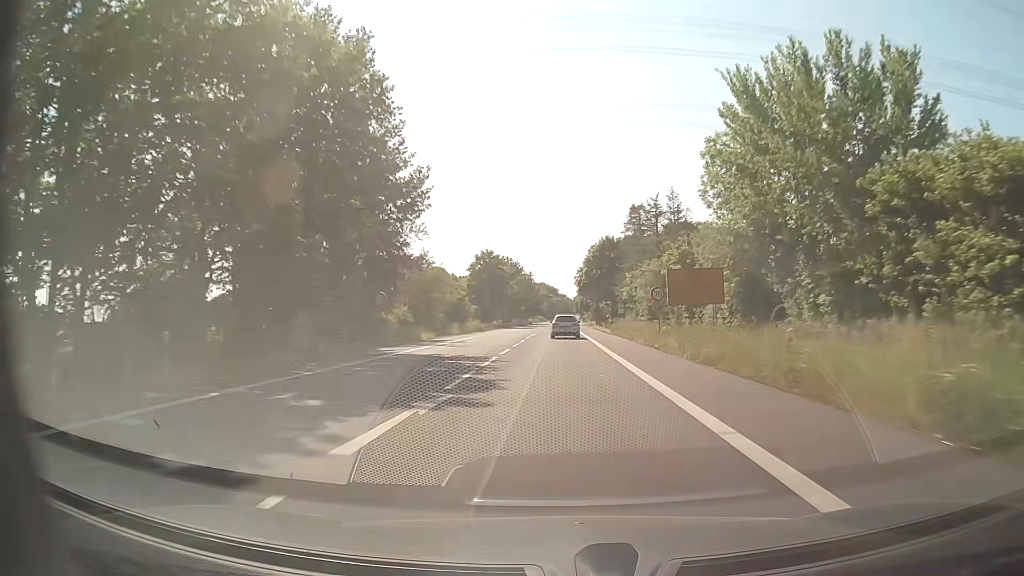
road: secondary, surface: asphalt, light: Day
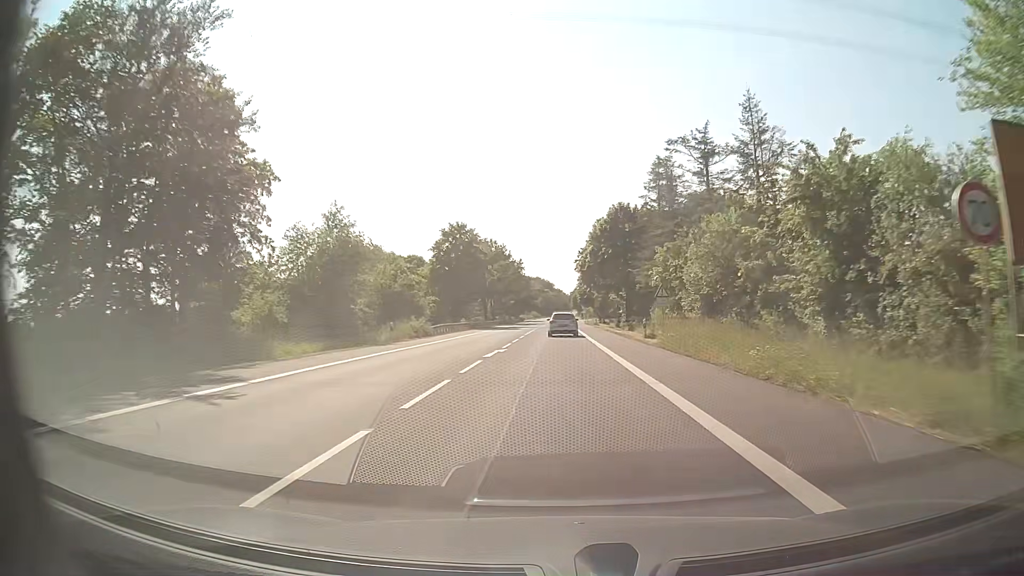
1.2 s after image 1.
(+0.1, +26.8) m; 0°
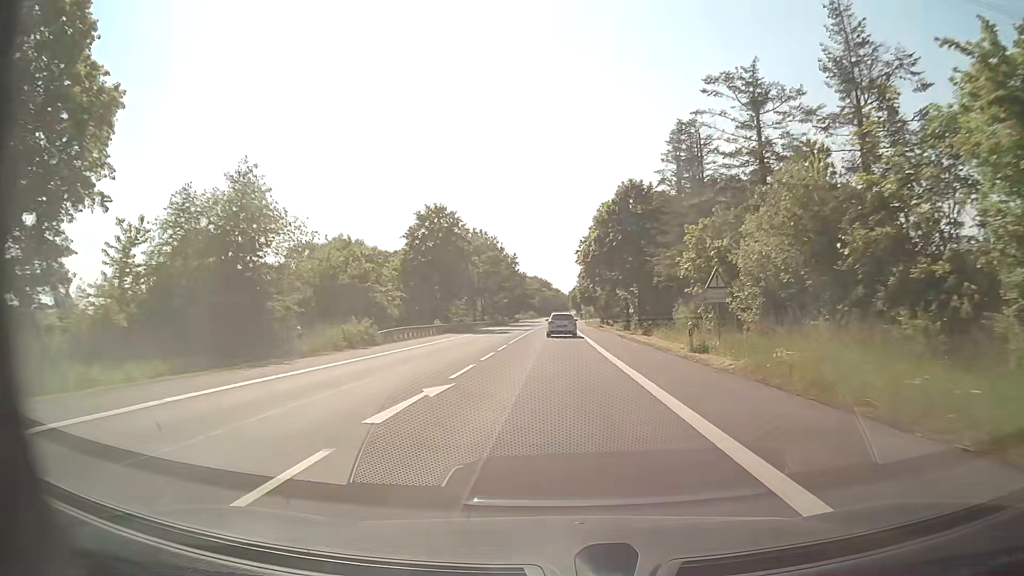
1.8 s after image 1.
(+0.1, +12.9) m; 0°
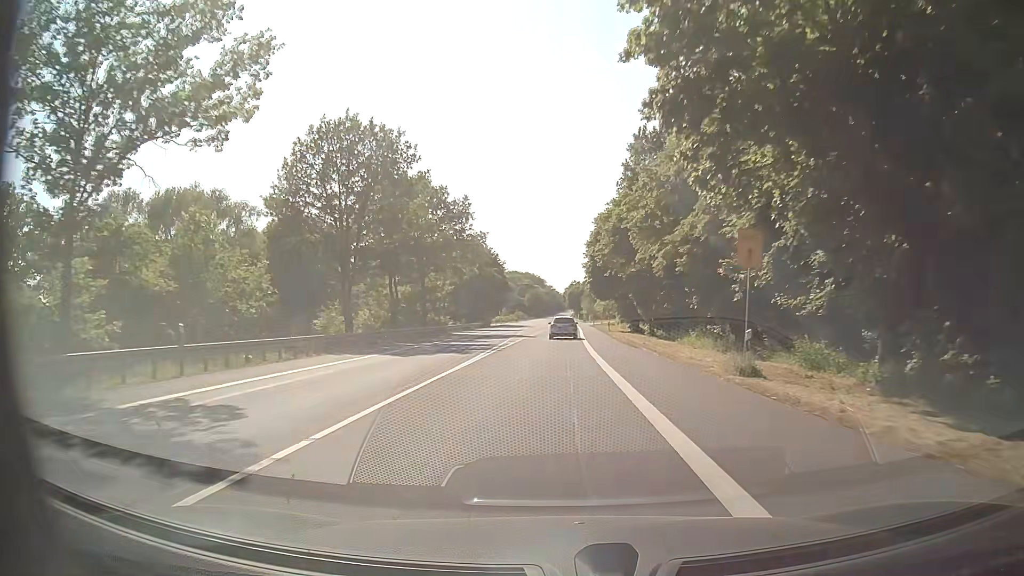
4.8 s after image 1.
(+0.6, +59.4) m; +1°
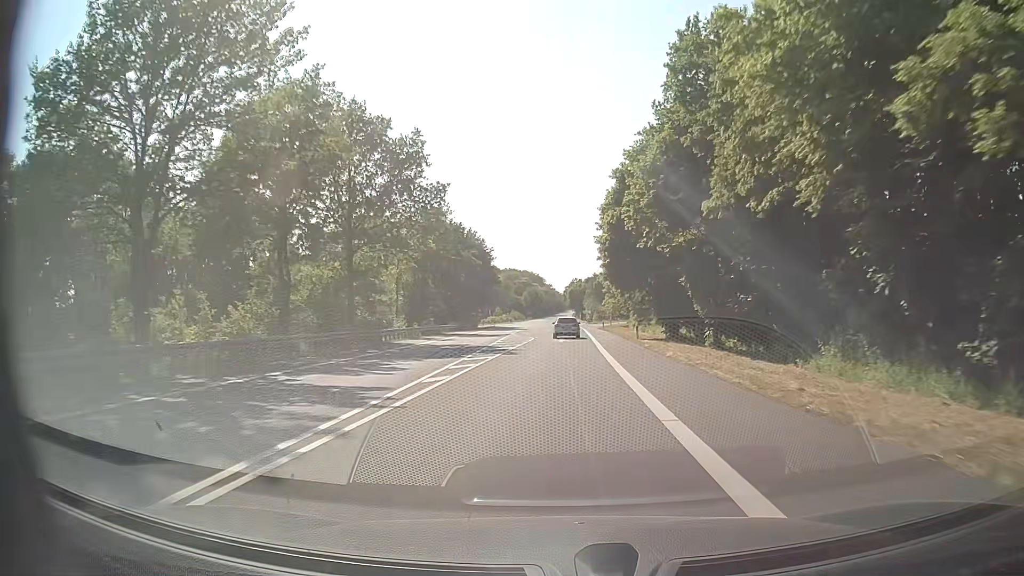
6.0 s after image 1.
(-0.1, +23.0) m; 0°
